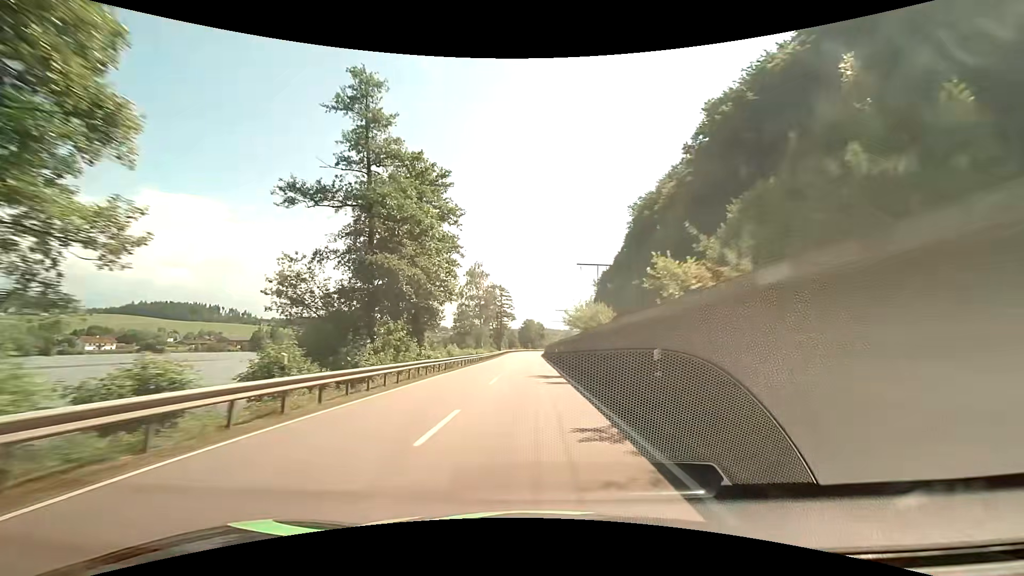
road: primary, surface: asphalt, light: Day
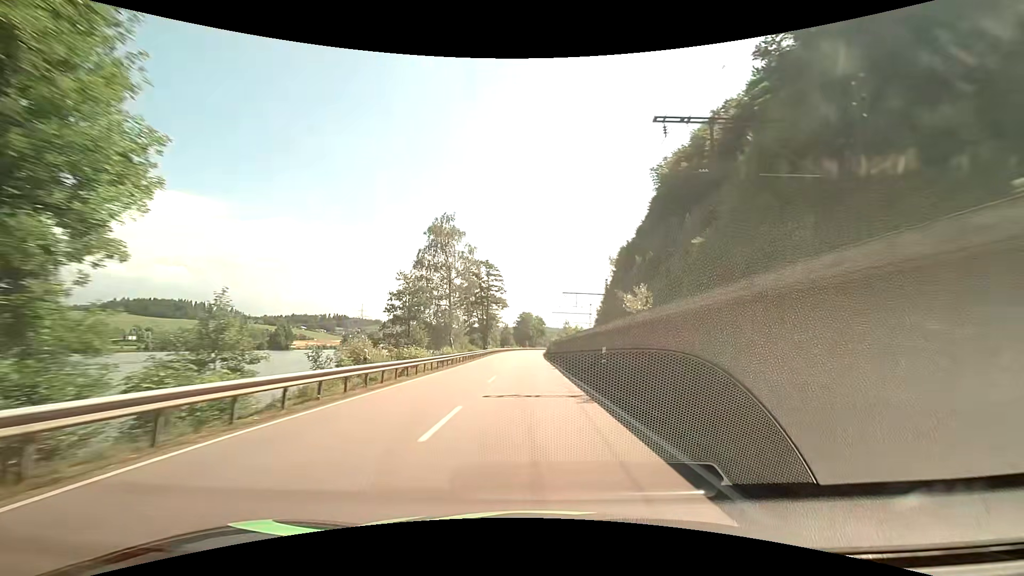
(-0.3, +35.8) m; 0°
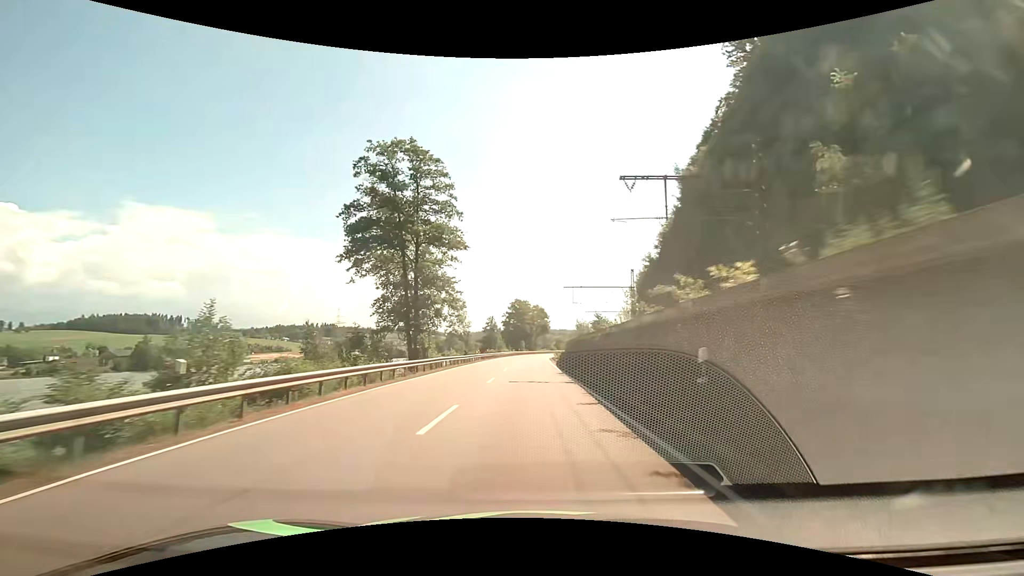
(+0.3, +59.3) m; +1°
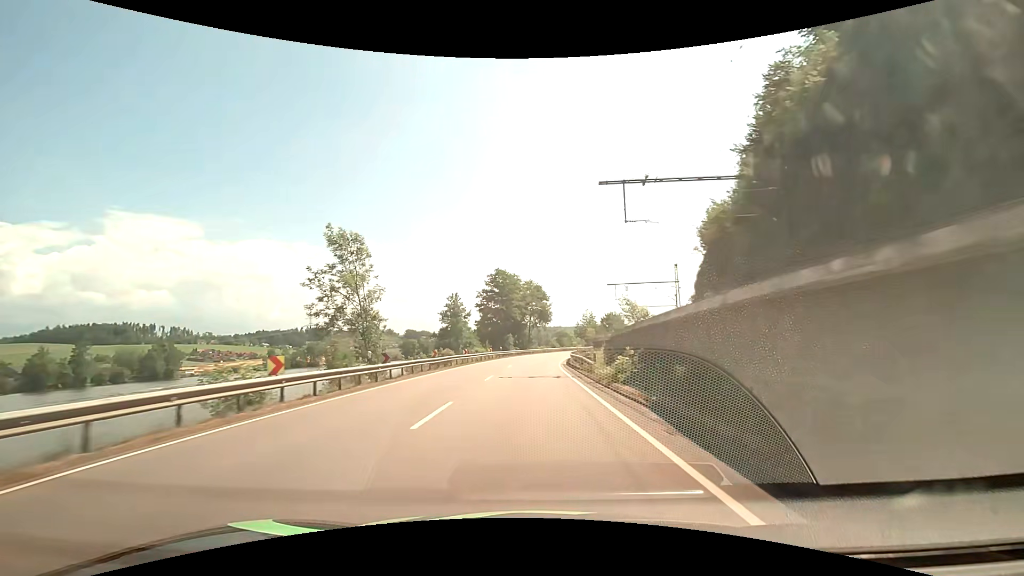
(0.0, +47.2) m; +1°
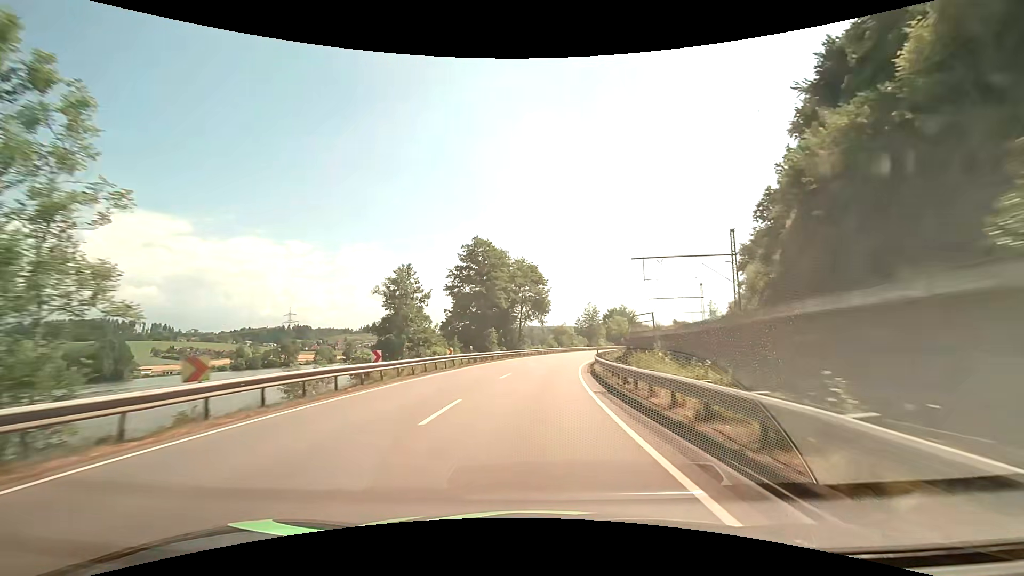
(0.0, +23.6) m; +1°
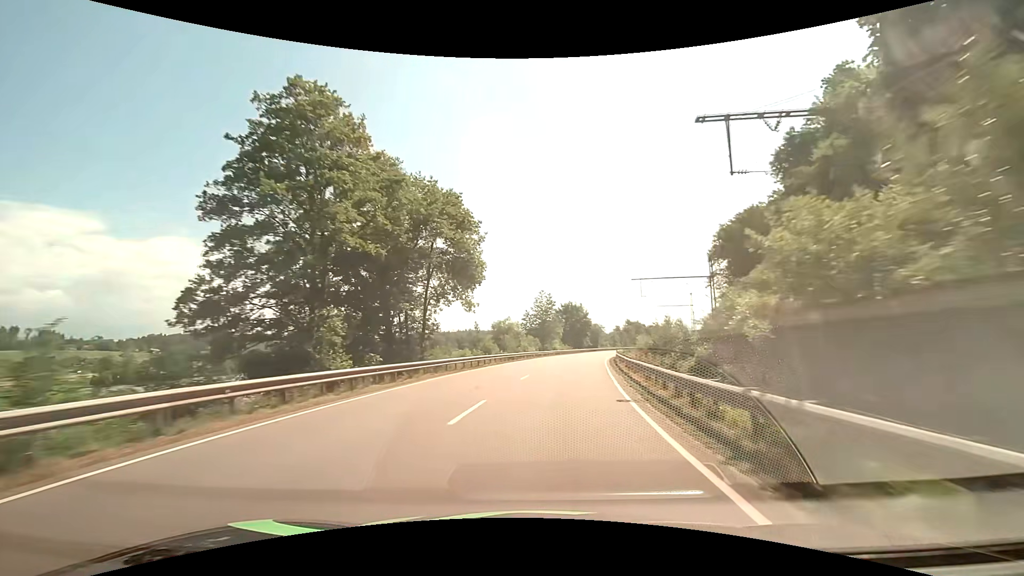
(+1.5, +35.3) m; +6°
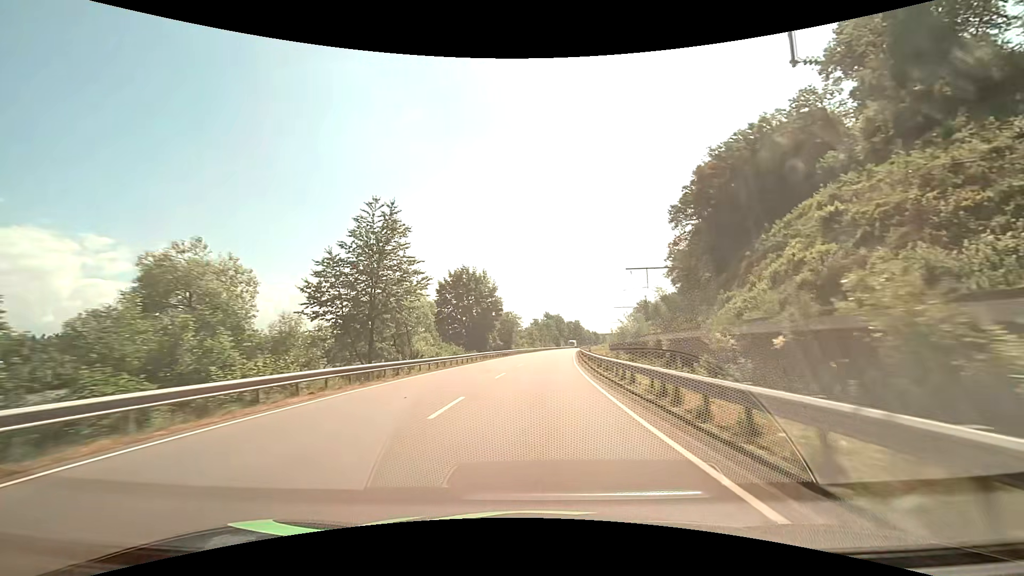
(+7.1, +58.2) m; +11°
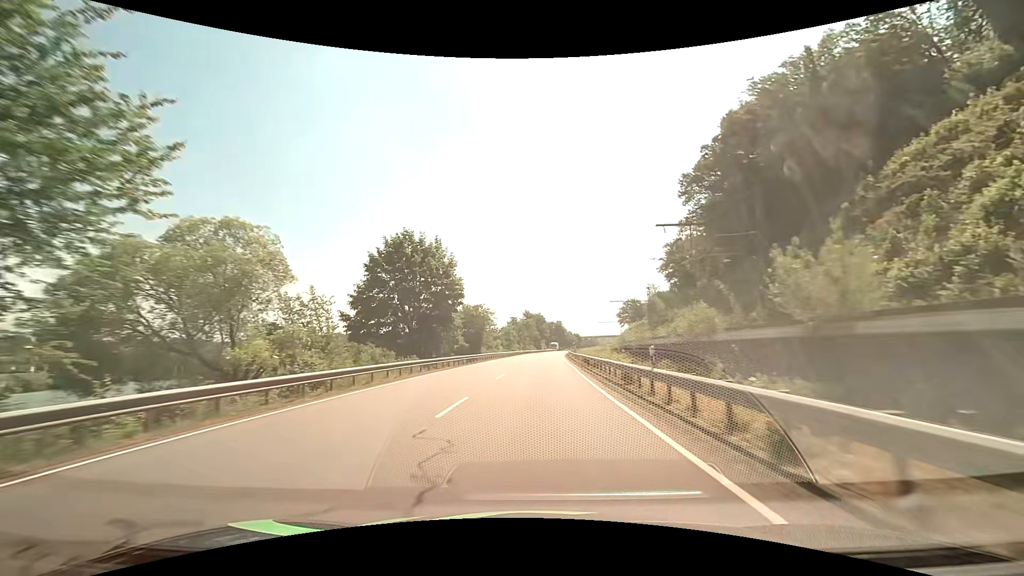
(+0.5, +23.5) m; +3°
